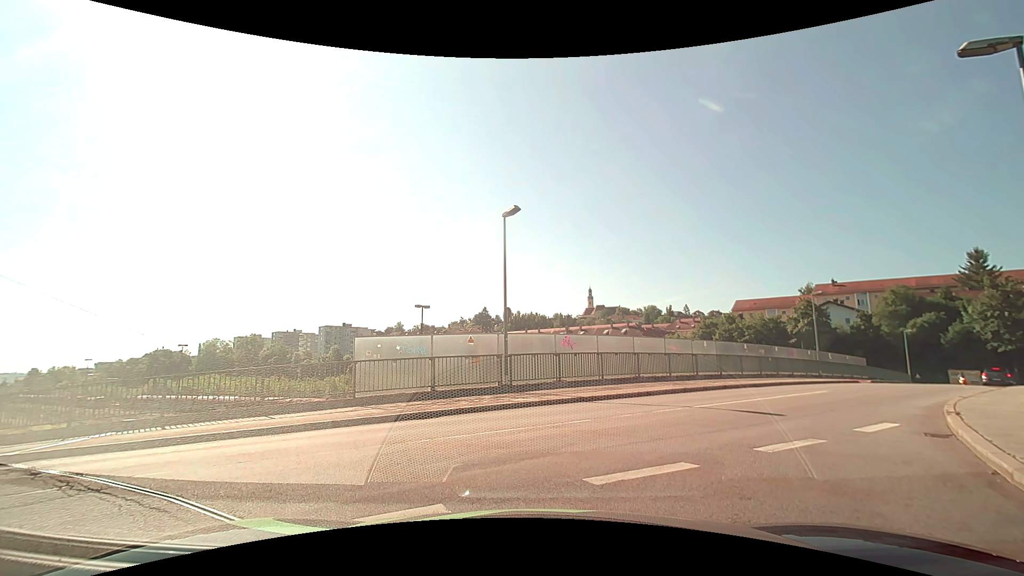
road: unclassified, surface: asphalt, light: Day
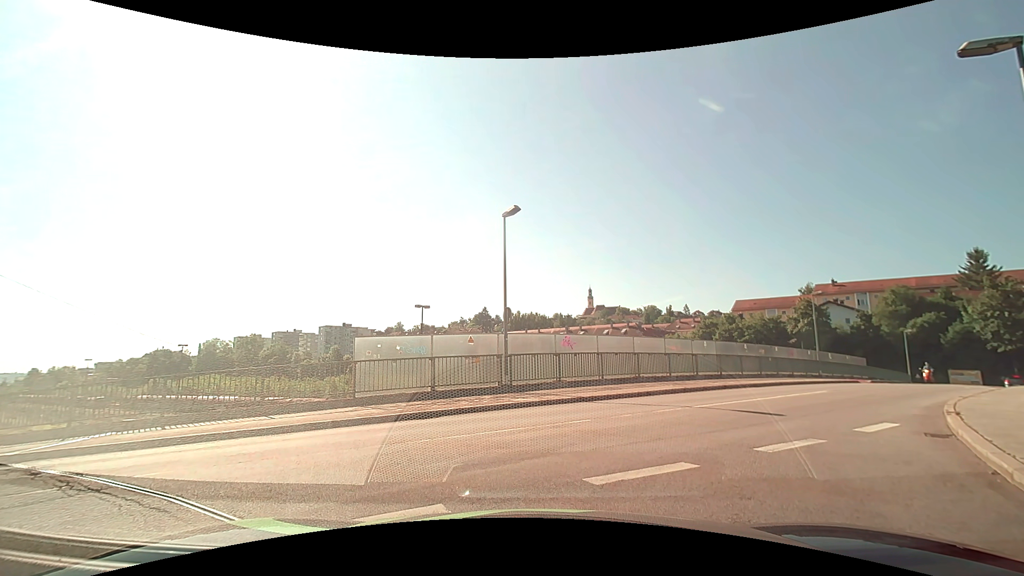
(0.0, 0.0) m; 0°
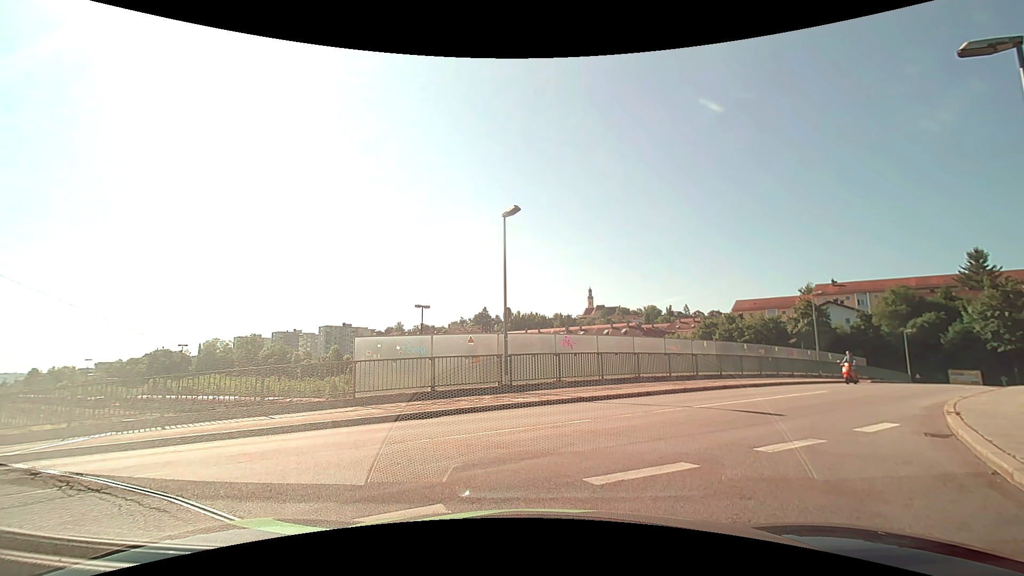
(0.0, 0.0) m; 0°
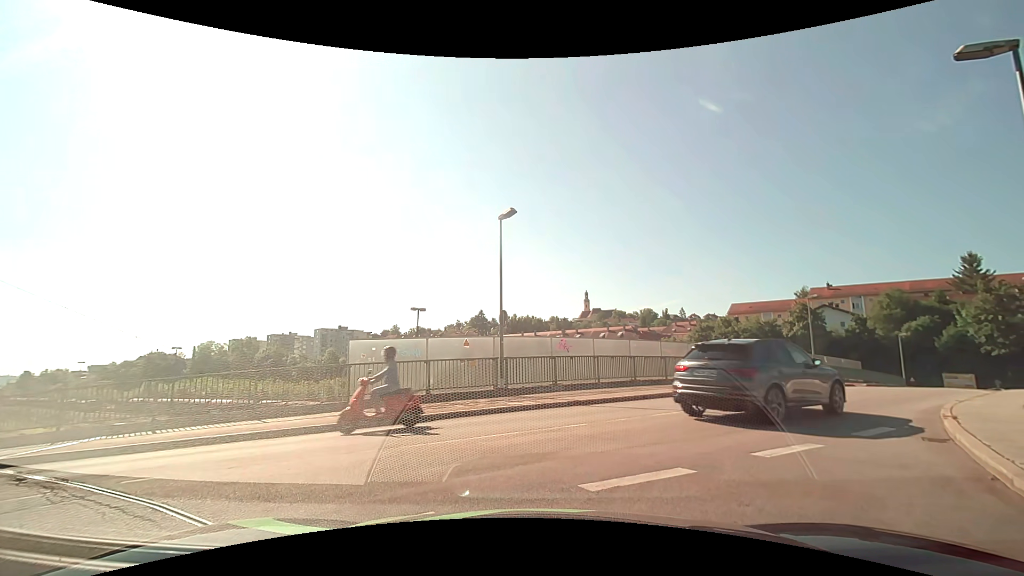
(0.0, +0.1) m; 0°
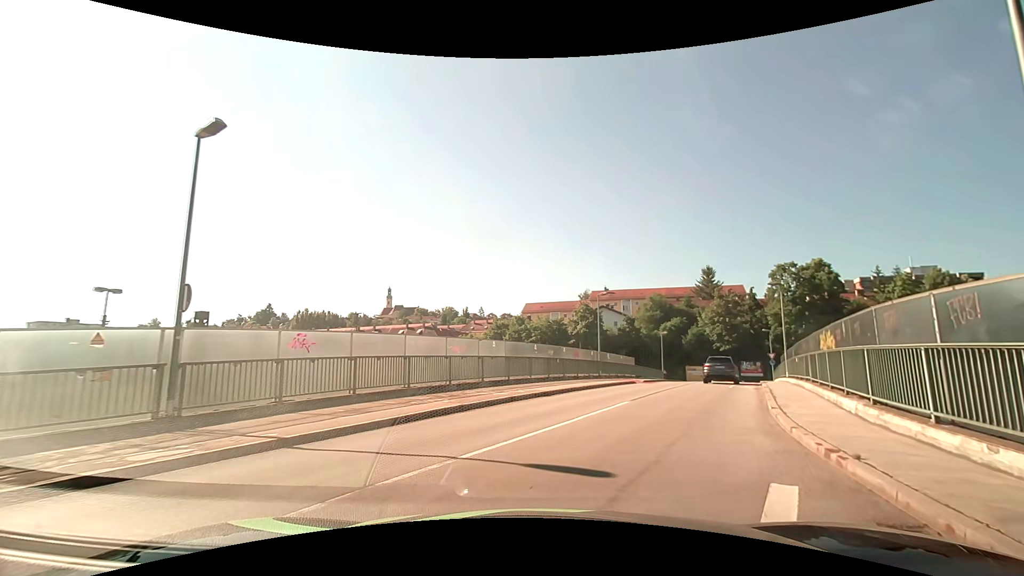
(+1.7, +5.8) m; +26°
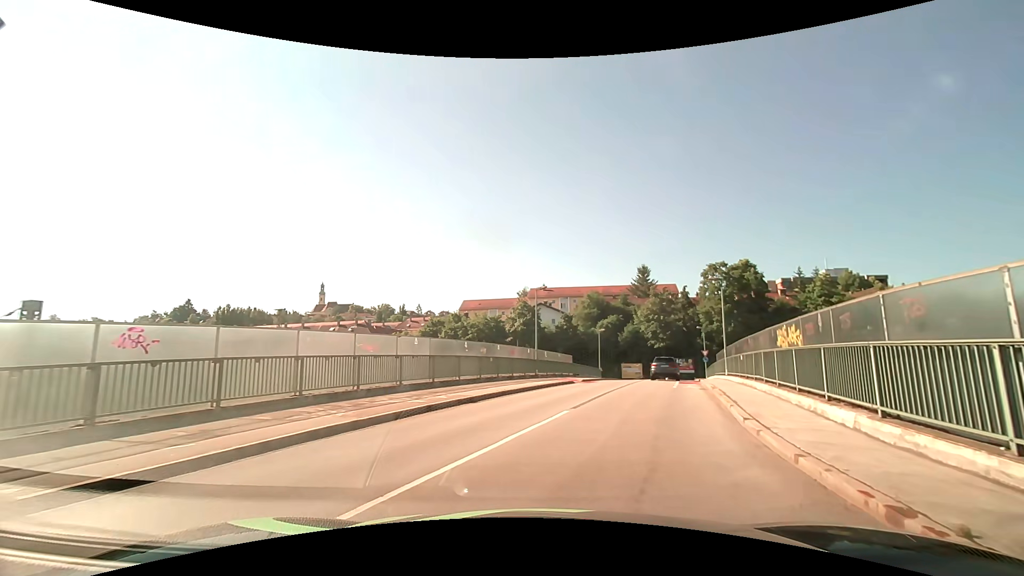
(+0.3, +2.8) m; +9°
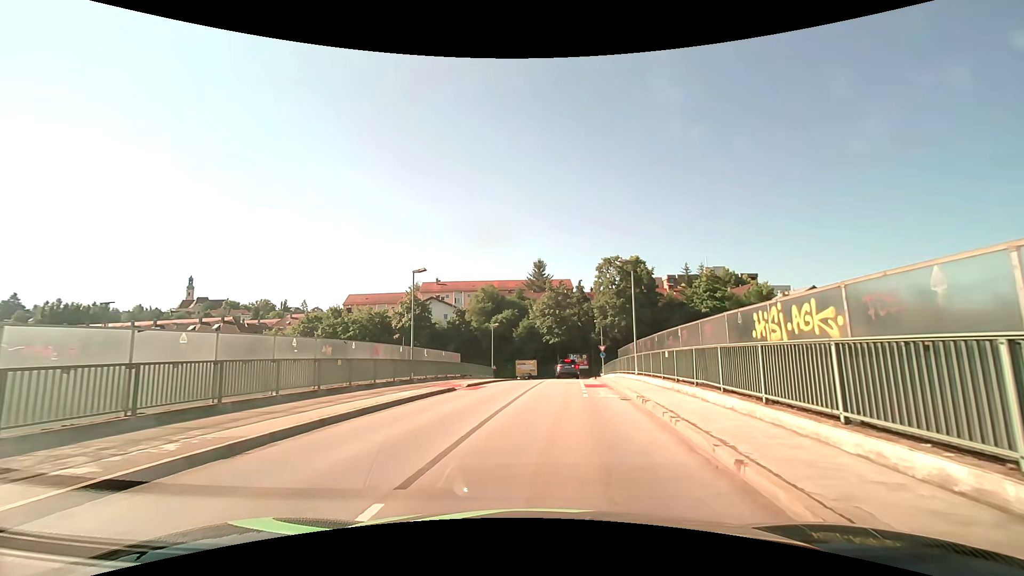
(+0.8, +6.8) m; +12°
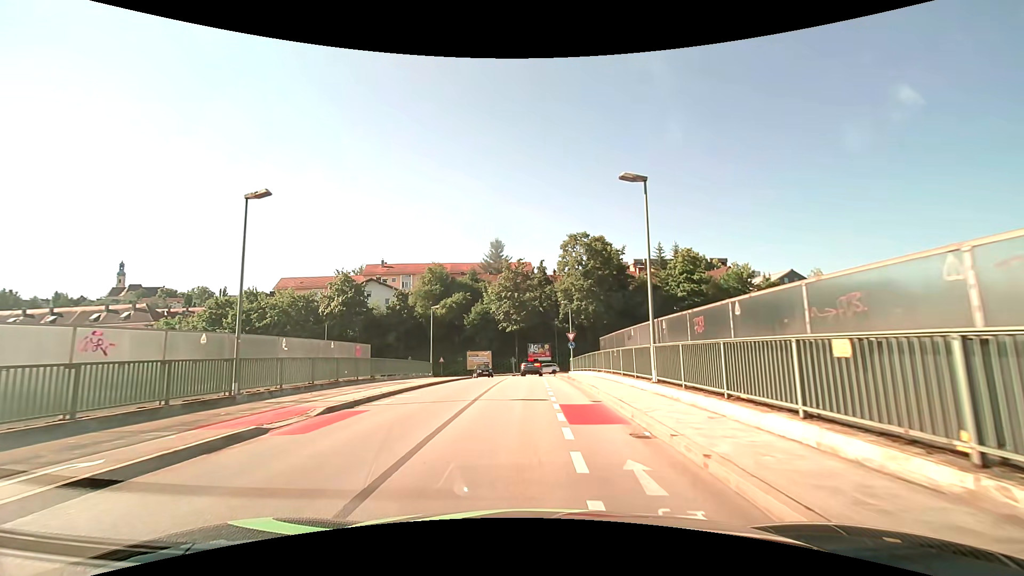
(+0.7, +12.8) m; +5°
